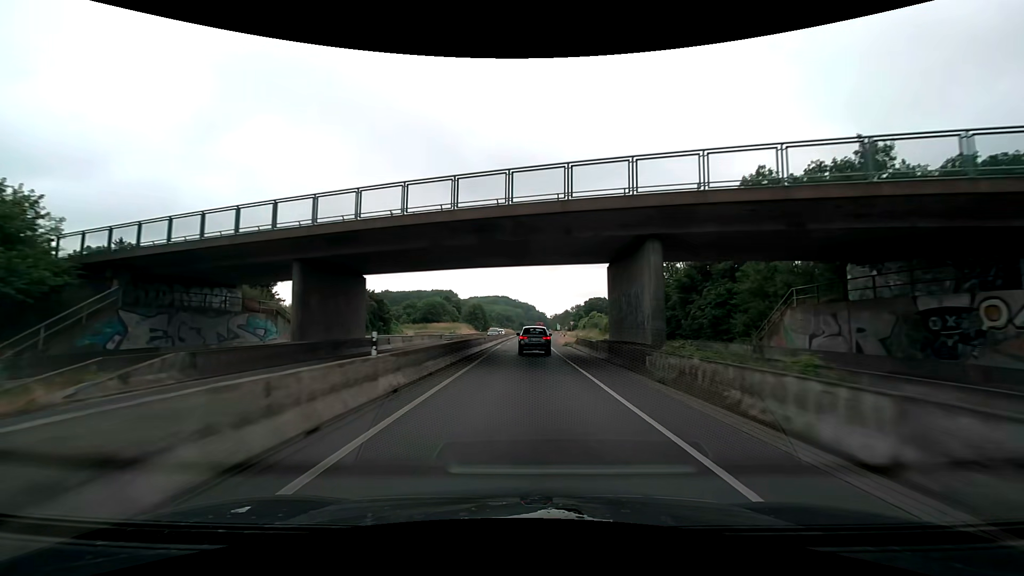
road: trunk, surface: asphalt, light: Day
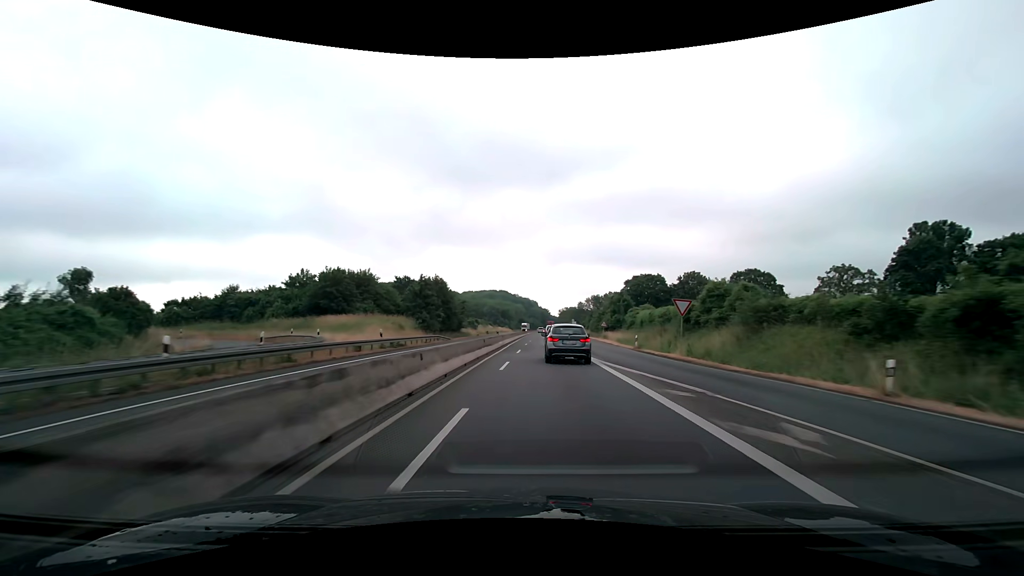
(-0.3, +69.5) m; 0°
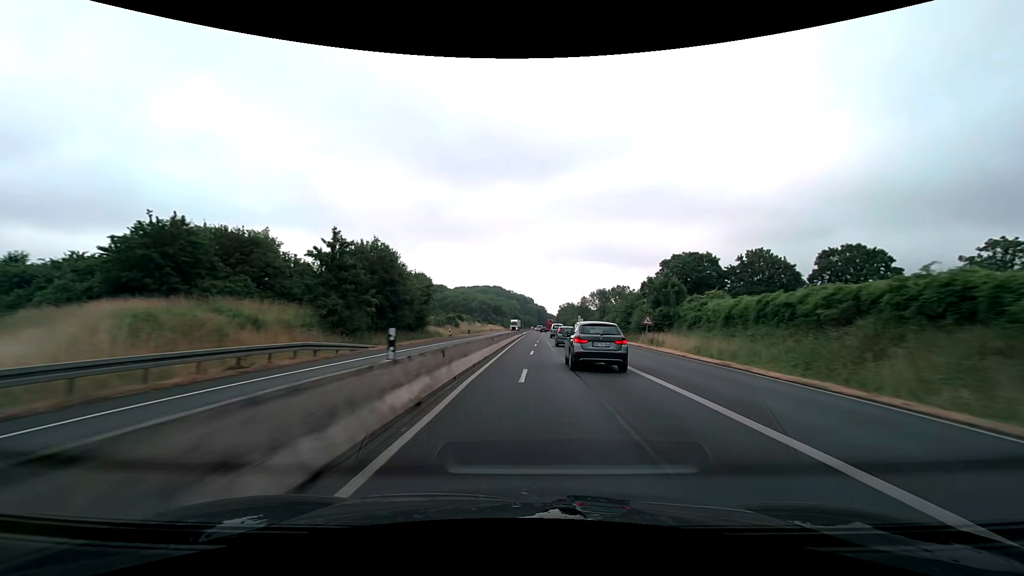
(+0.1, +30.0) m; +1°
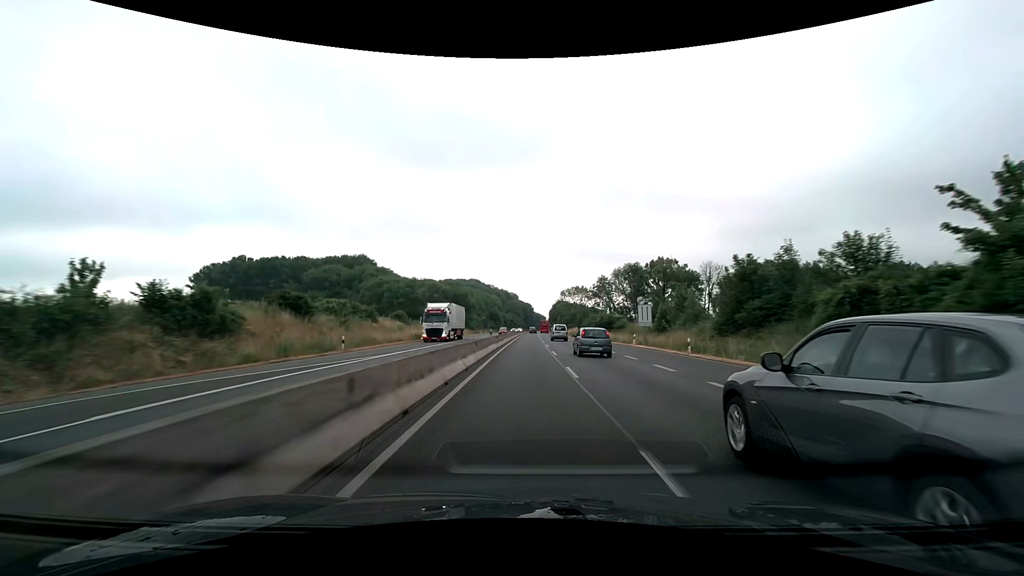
(+1.8, +81.7) m; +2°
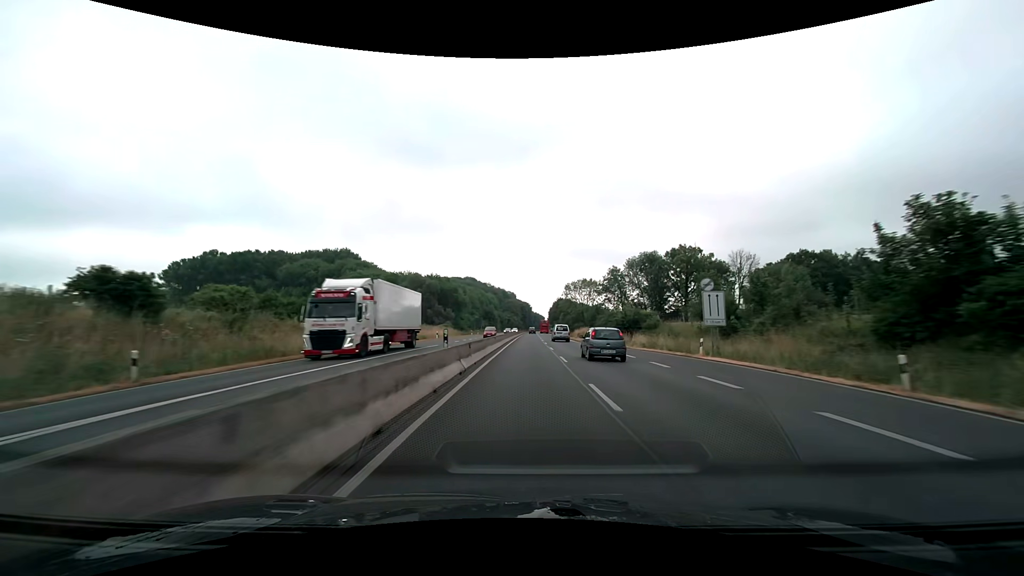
(0.0, +17.7) m; 0°
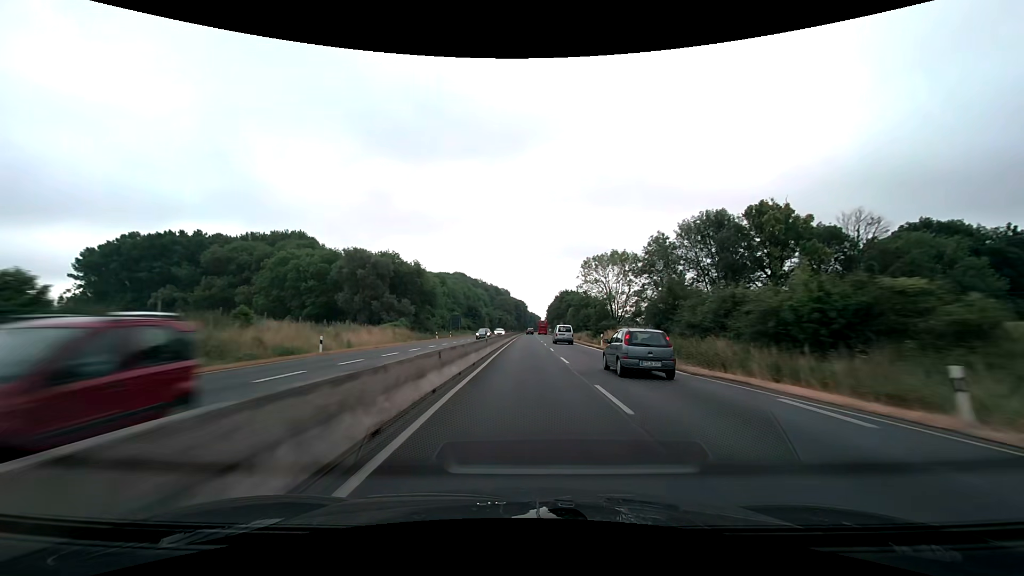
(+0.2, +36.4) m; 0°
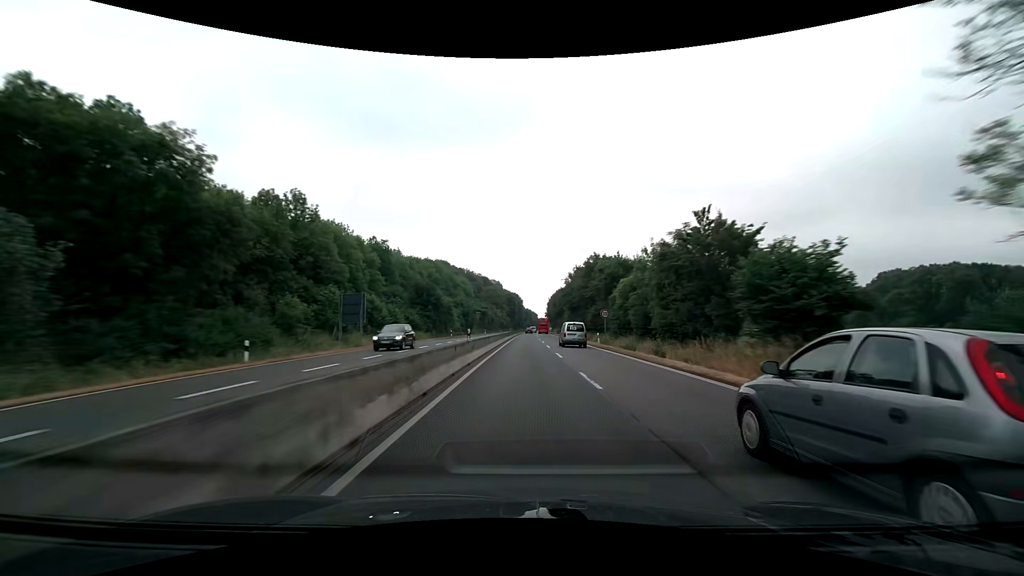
(+0.4, +57.1) m; +1°
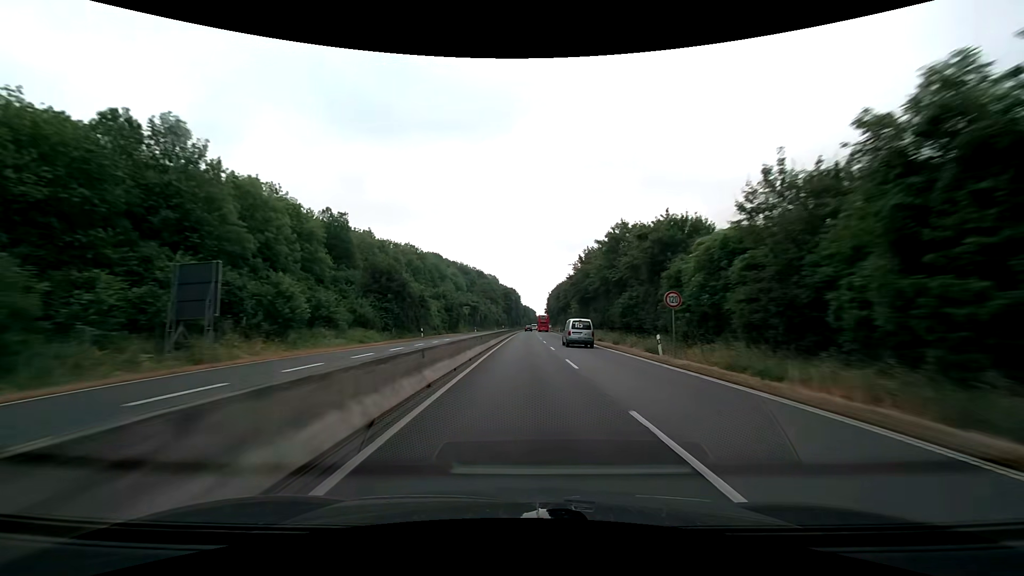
(0.0, +19.3) m; 0°
(0, +10) (0, +20) (0, +30) (0, +40) (0, +50) (0, +60) (+1, +70) (+1, +80) (+1, +90) (+1, +100) m
